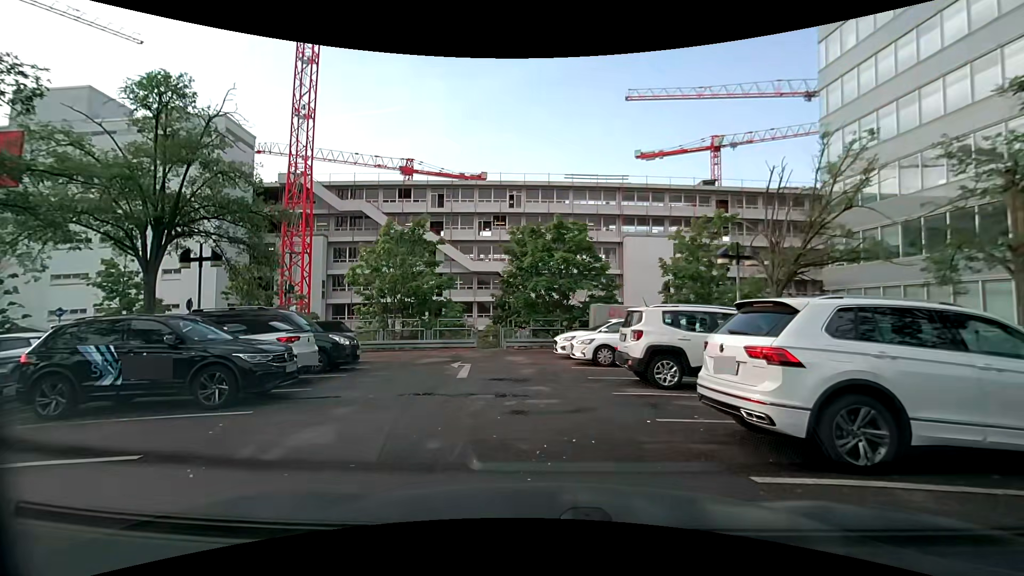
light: Day
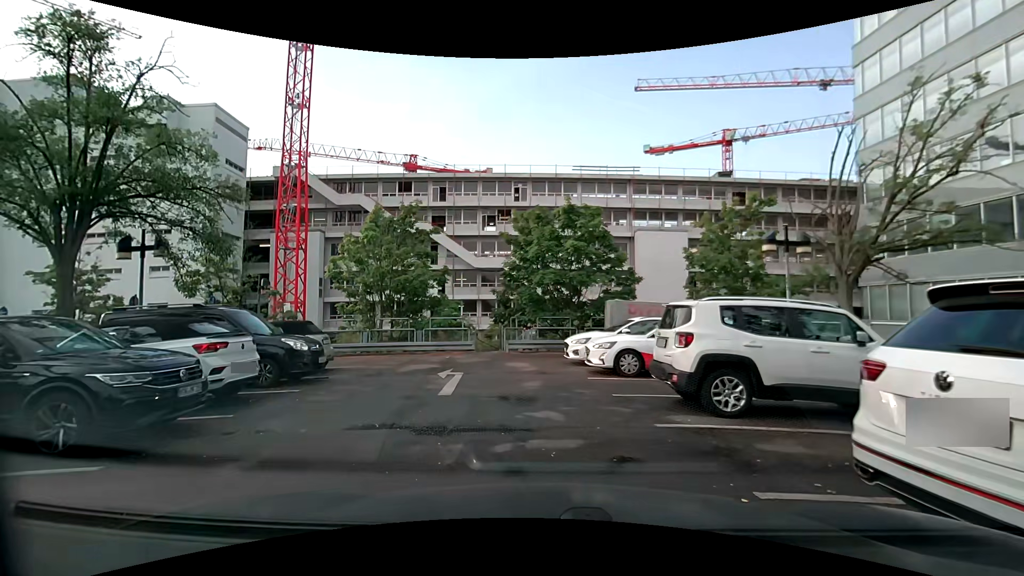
(+0.1, +2.9) m; +1°
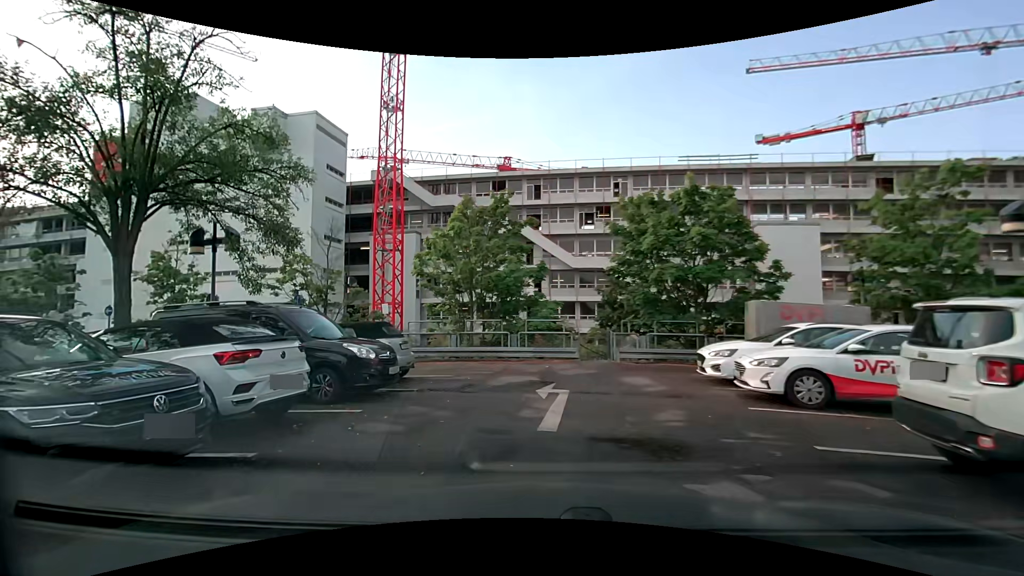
(-0.2, +2.8) m; -9°
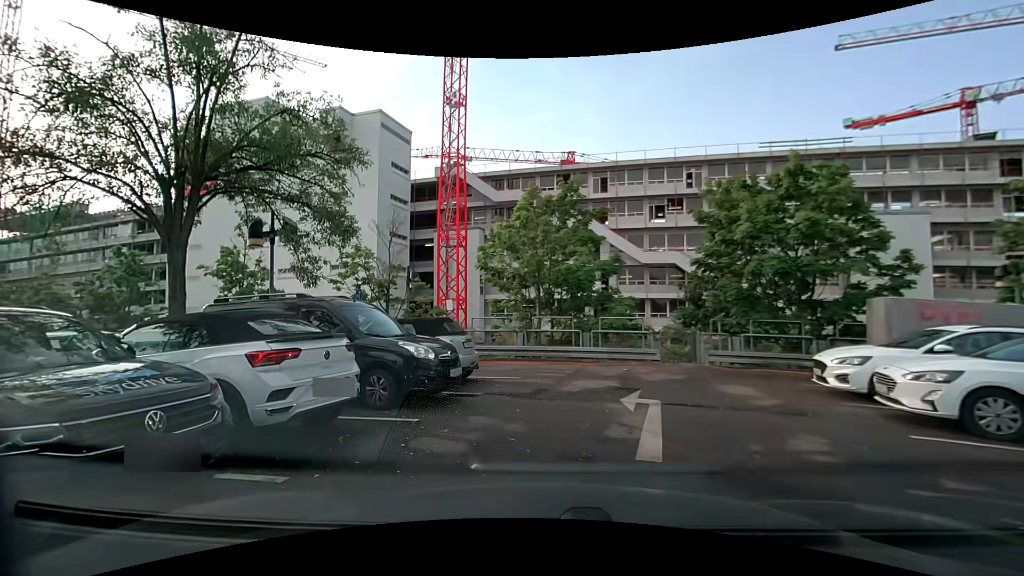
(-0.1, +1.3) m; -9°
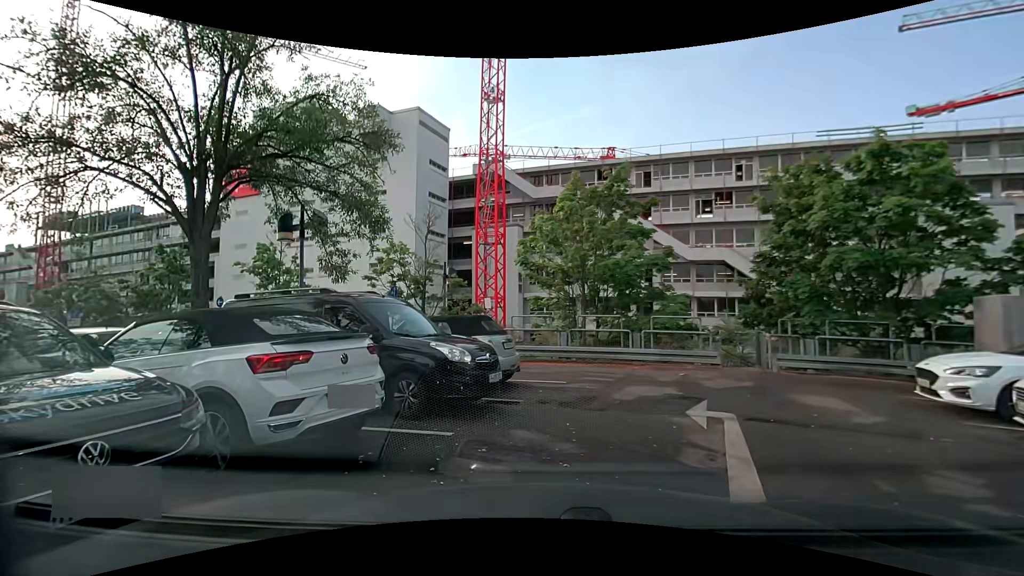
(0.0, +1.0) m; -2°
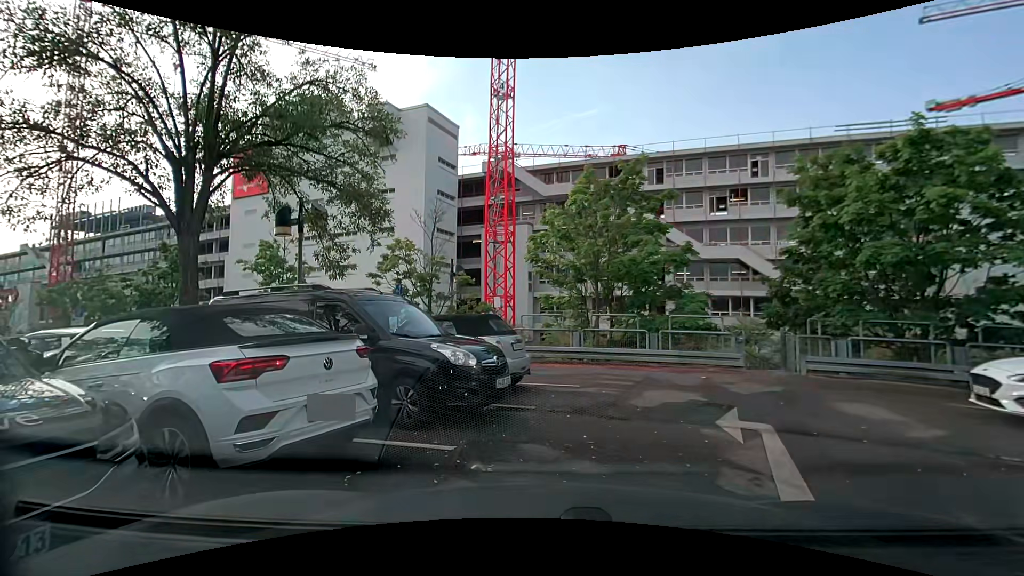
(0.0, +0.7) m; 0°
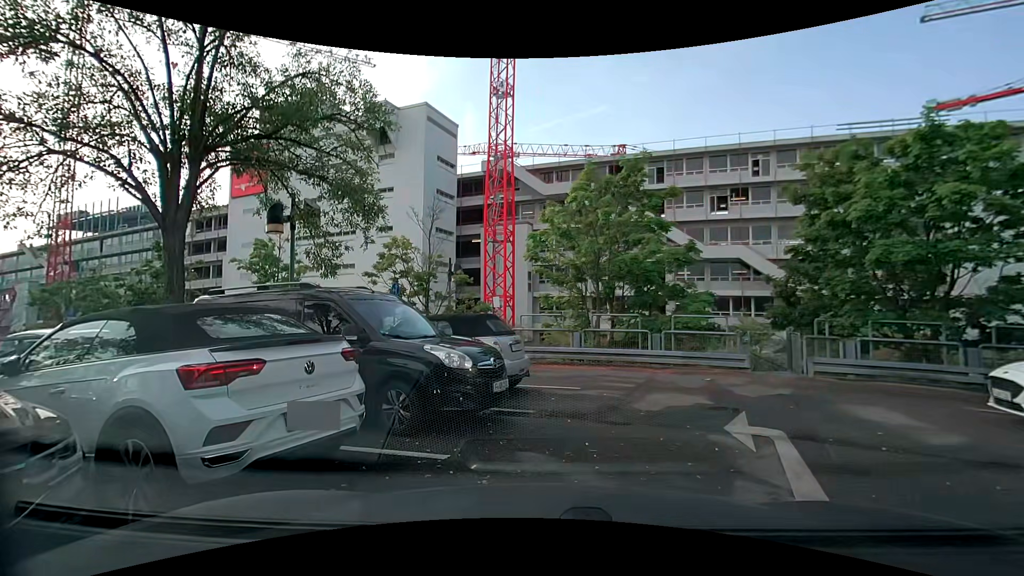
(0.0, +0.3) m; 0°
